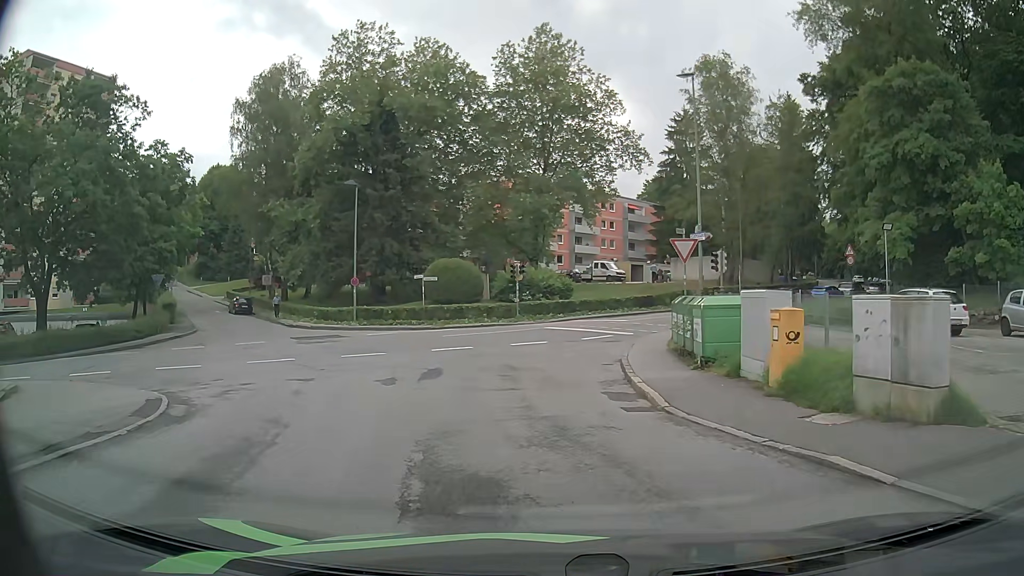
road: residential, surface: asphalt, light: Day
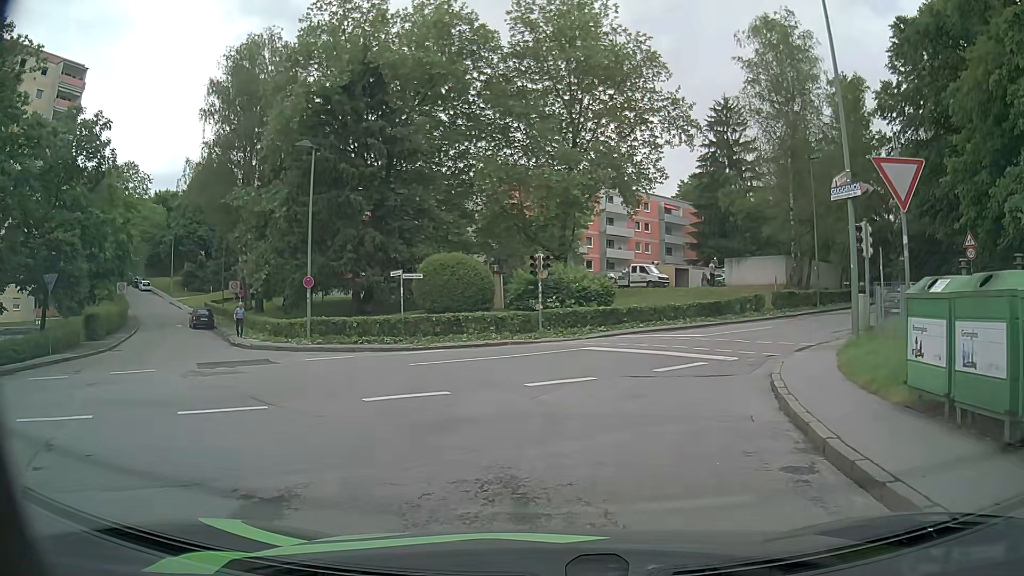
(-0.5, +11.3) m; -3°
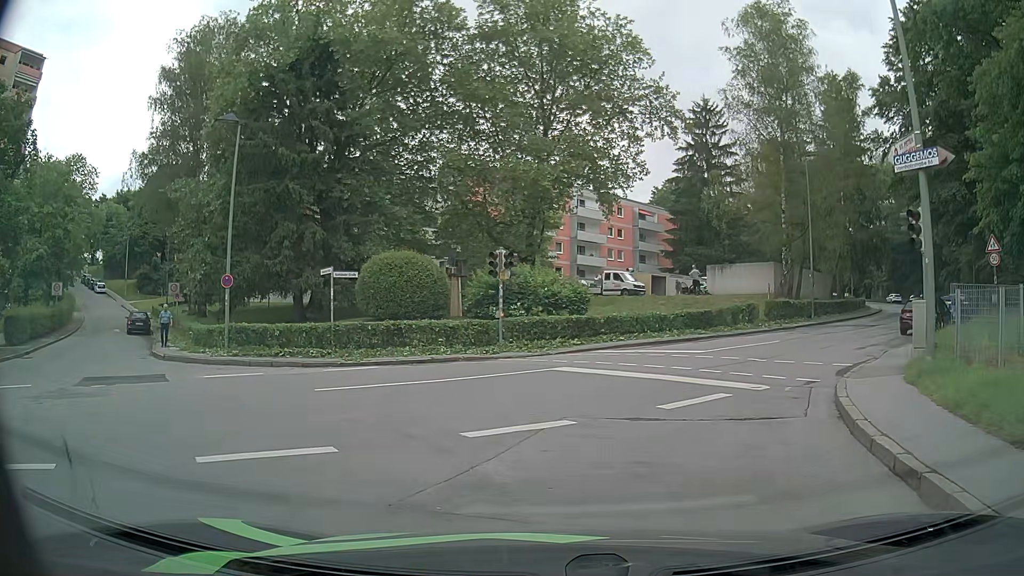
(+0.1, +4.5) m; +4°
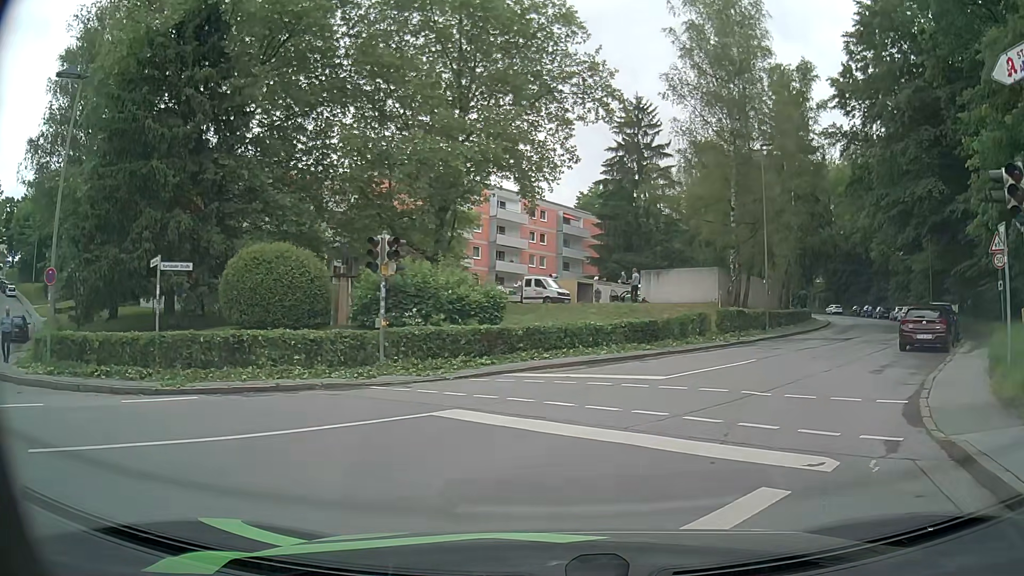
(+0.3, +5.8) m; +5°
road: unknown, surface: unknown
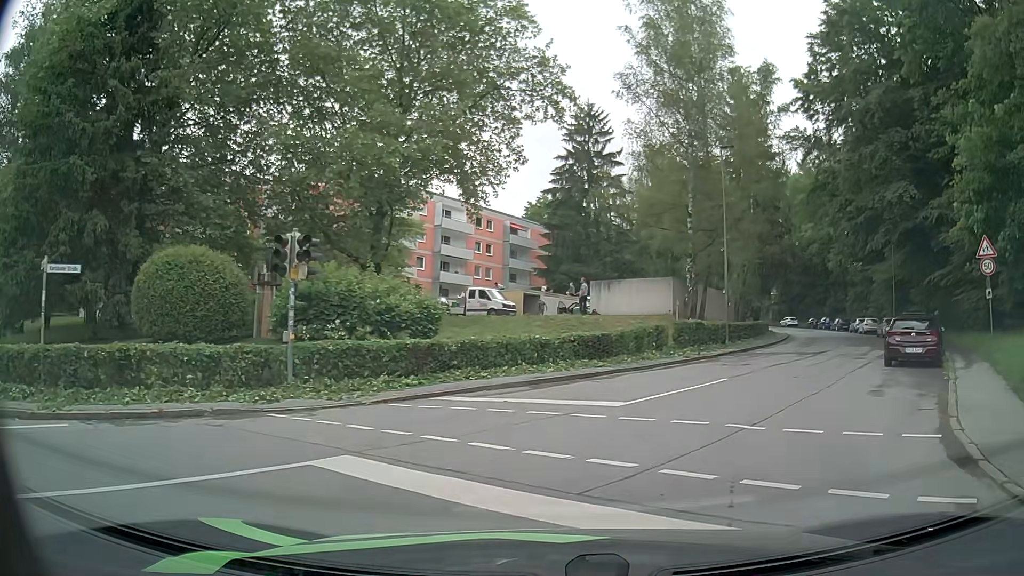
(+0.1, +2.5) m; +5°
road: residential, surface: asphalt
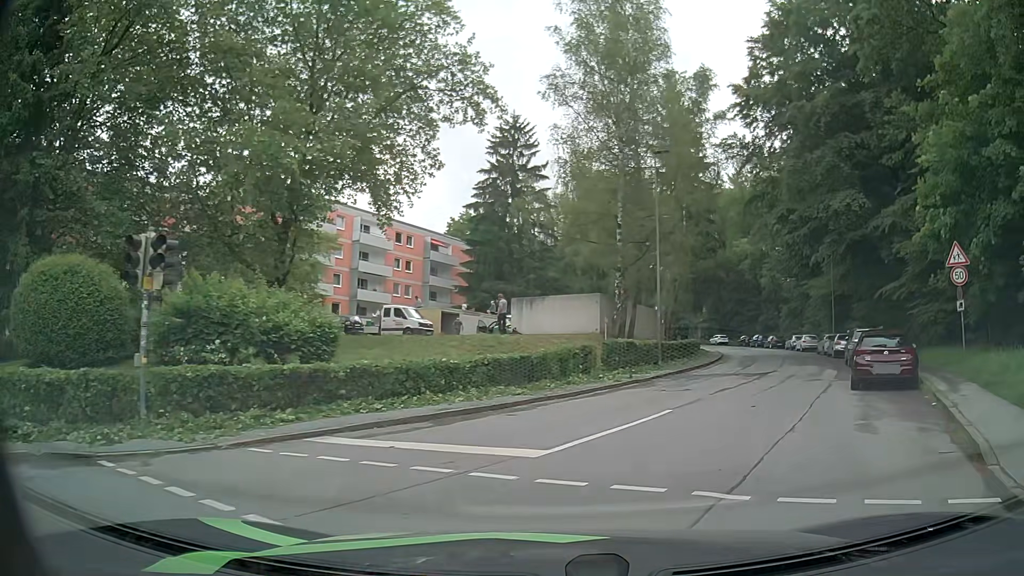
(+0.2, +2.8) m; +6°
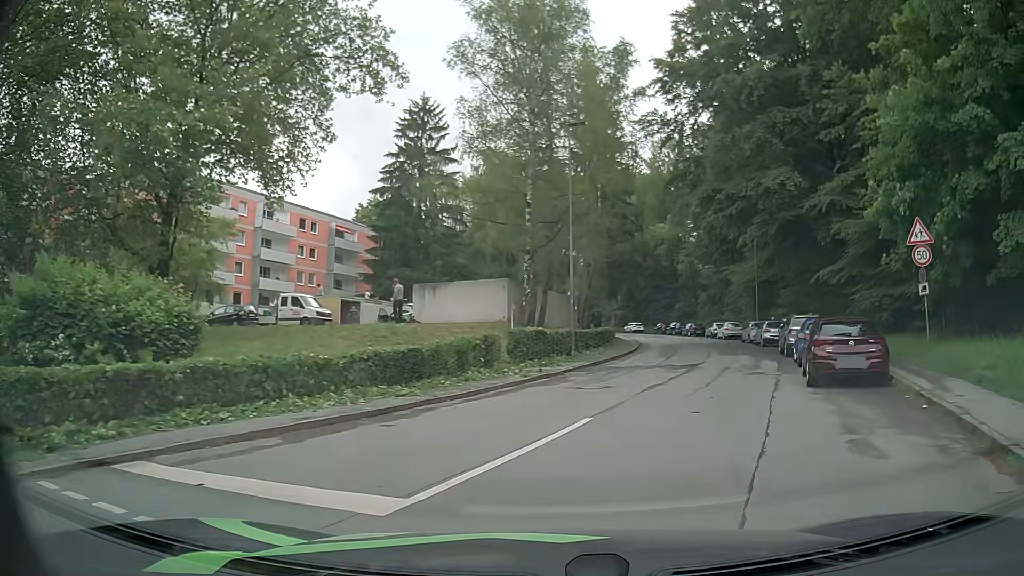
(+0.3, +2.9) m; +8°
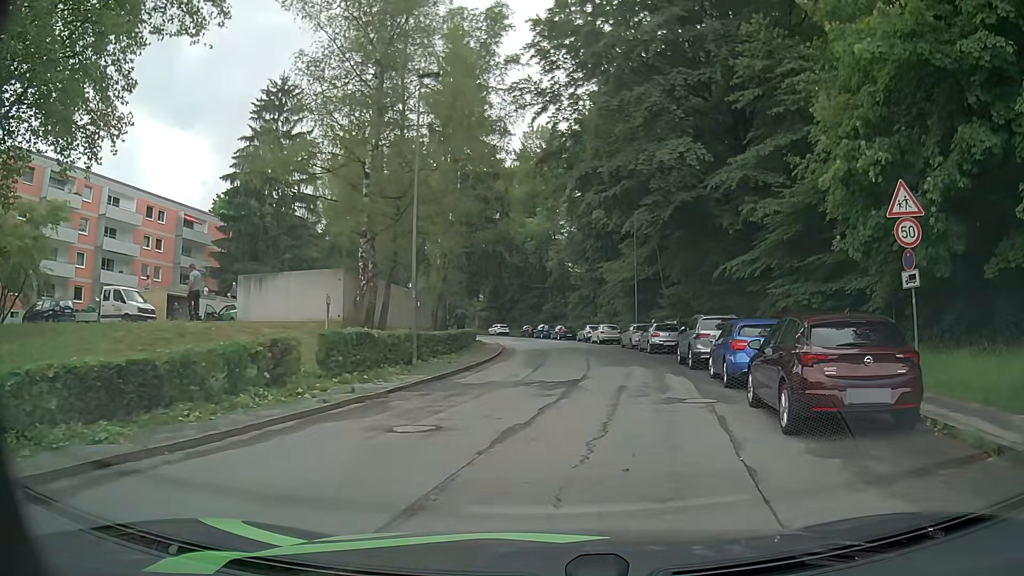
(+0.7, +6.2) m; +11°
(+1, +10) (+2, +20) (+2, +30) (+2, +40) (+2, +50) (0, +60) (-1, +70) (-4, +79) (-8, +89) (-12, +98) m
